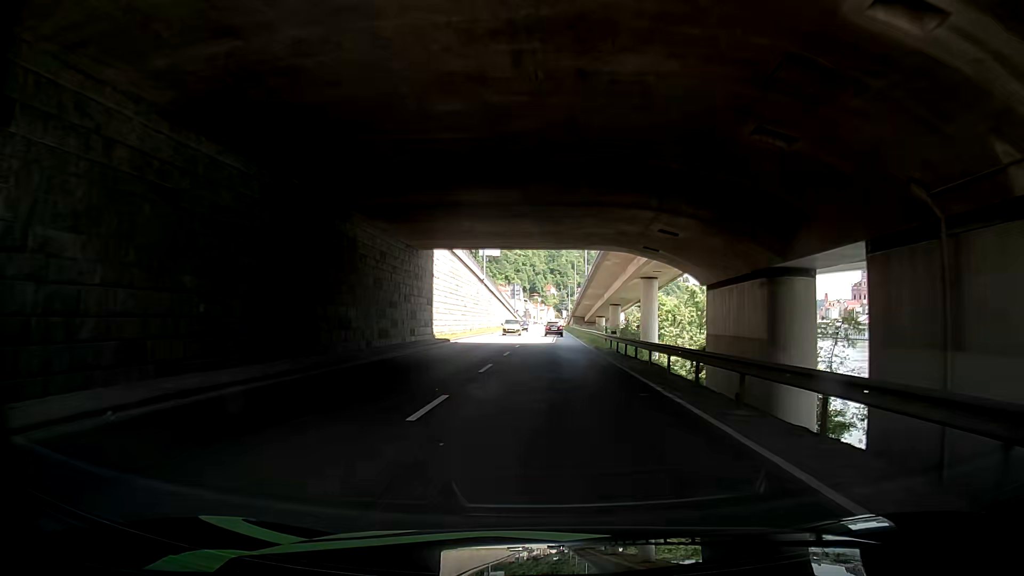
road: primary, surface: asphalt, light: Day
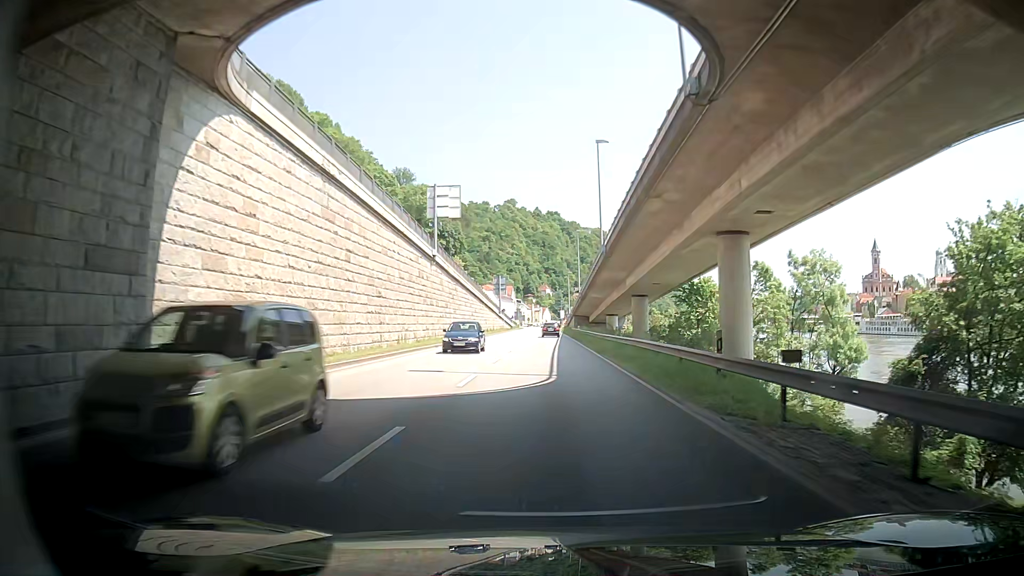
(+0.8, +30.6) m; 0°
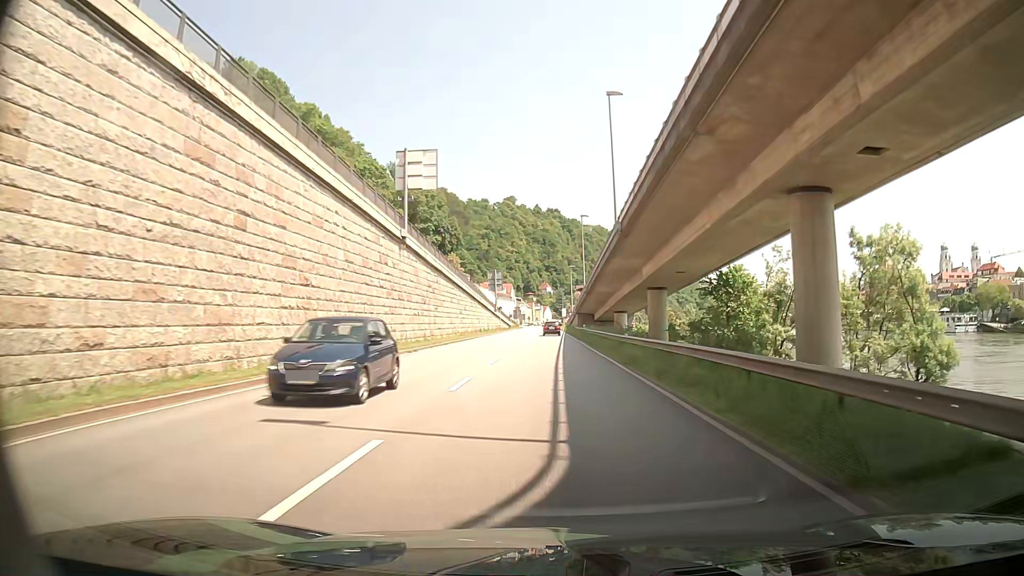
(+0.1, +10.2) m; 0°
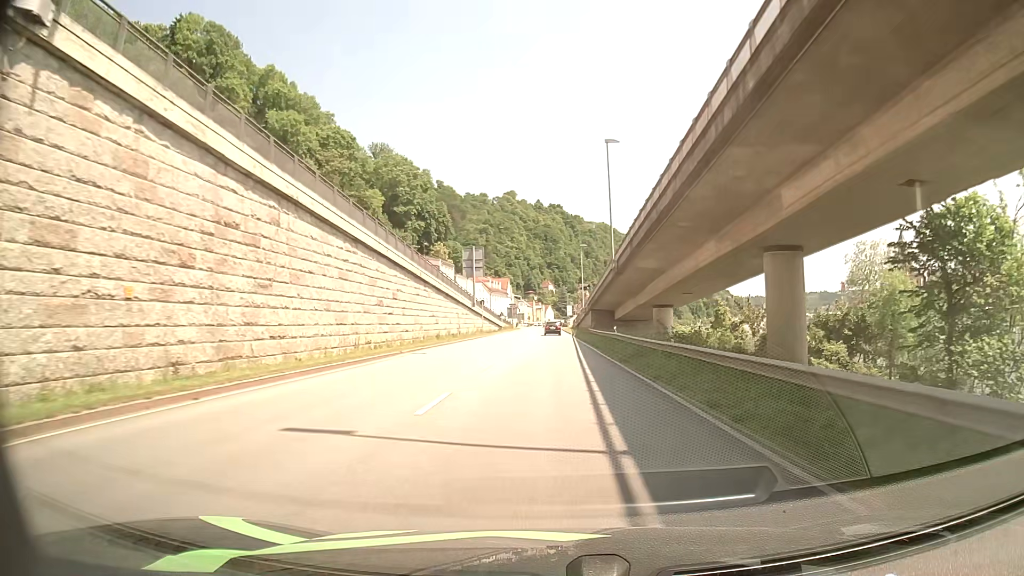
(+0.1, +30.6) m; 0°
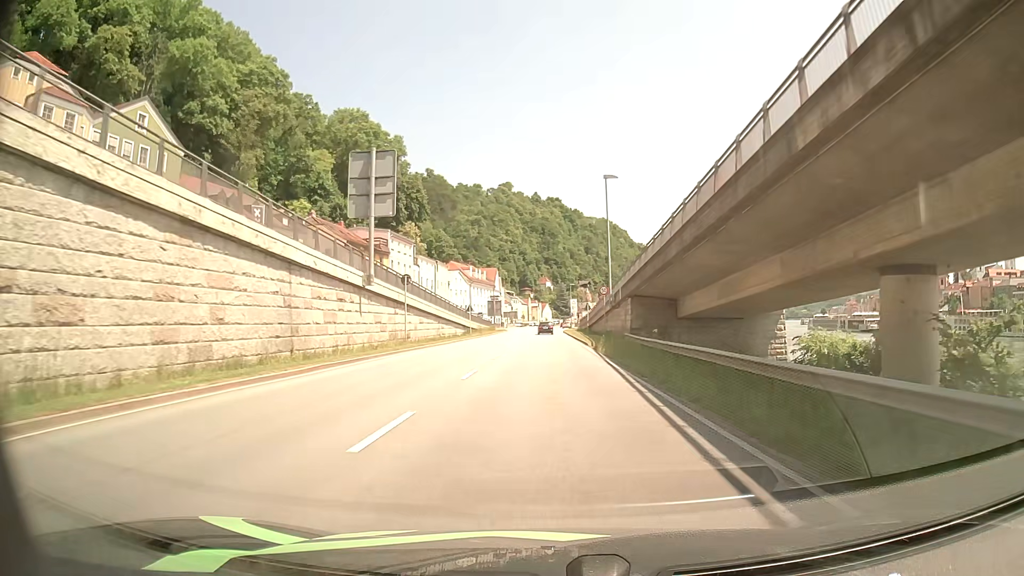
(0.0, +38.7) m; 0°
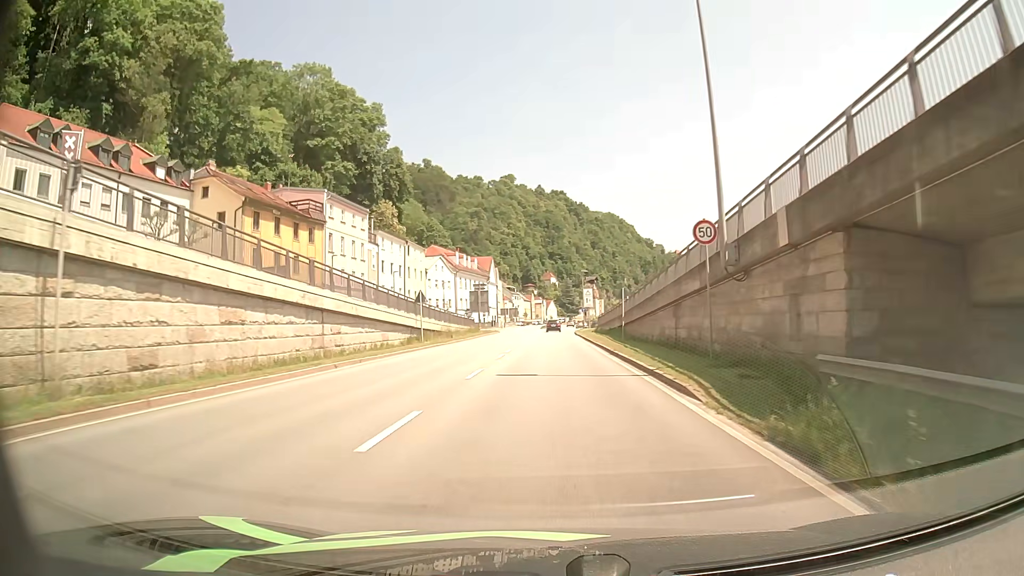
(-0.3, +27.0) m; -1°
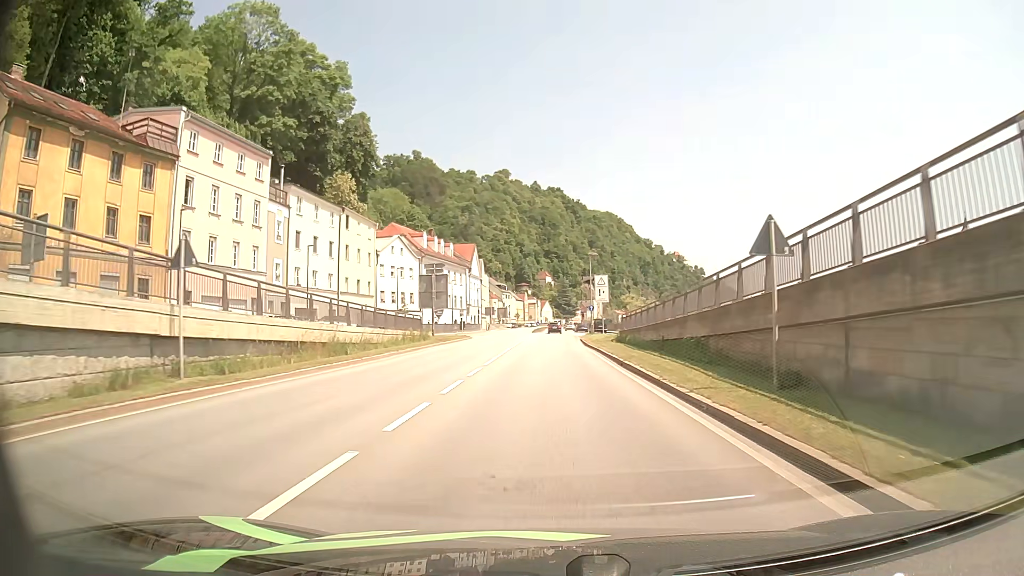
(0.0, +25.7) m; 0°
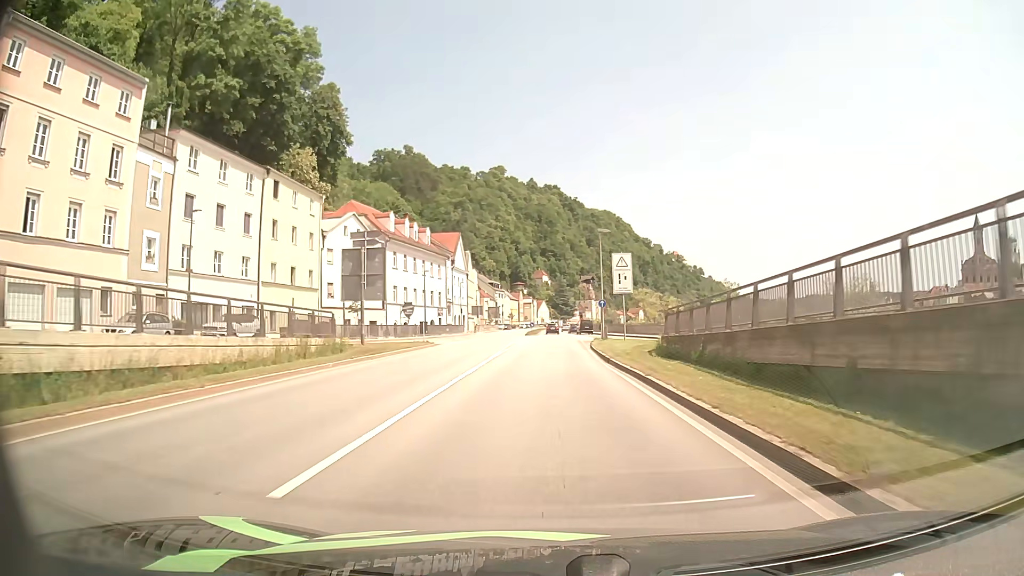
(+0.1, +16.7) m; 0°
(0, +10) (0, +20) (0, +30) (0, +40) (0, +50) (+1, +60) (+1, +70) (+1, +80) (+1, +90) (+1, +100) m
